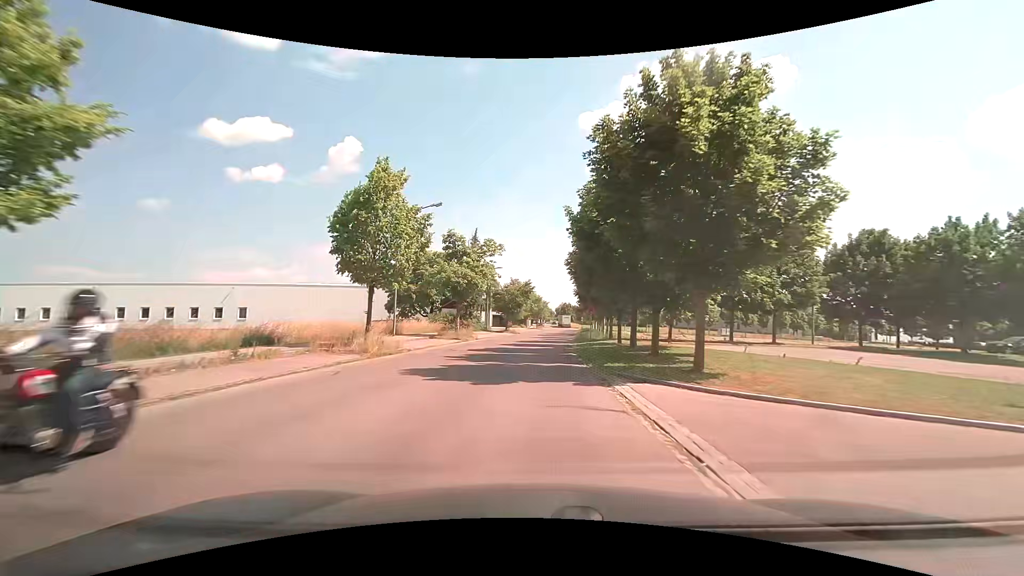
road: unclassified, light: Day
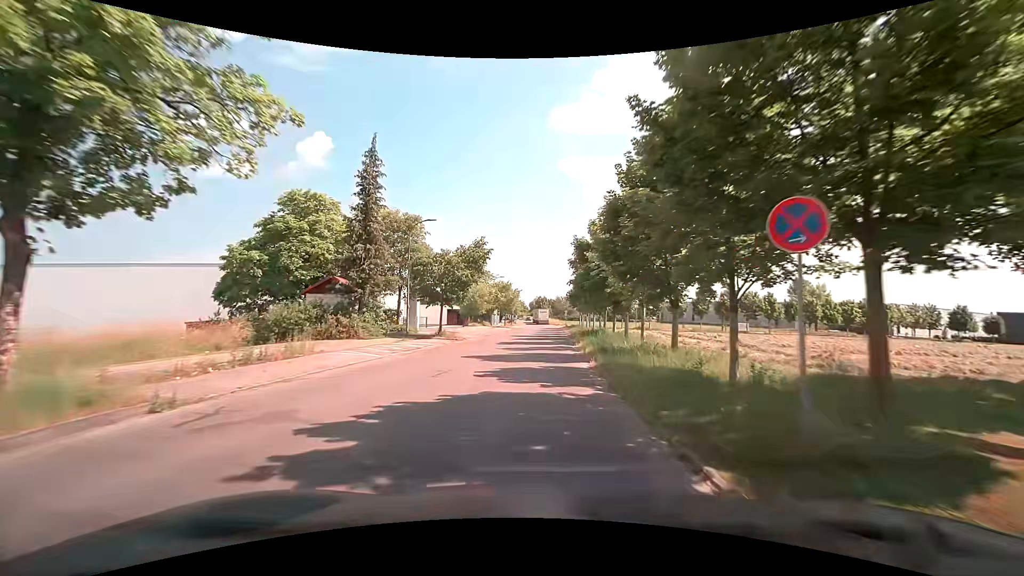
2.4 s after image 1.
(+0.8, +30.4) m; +4°
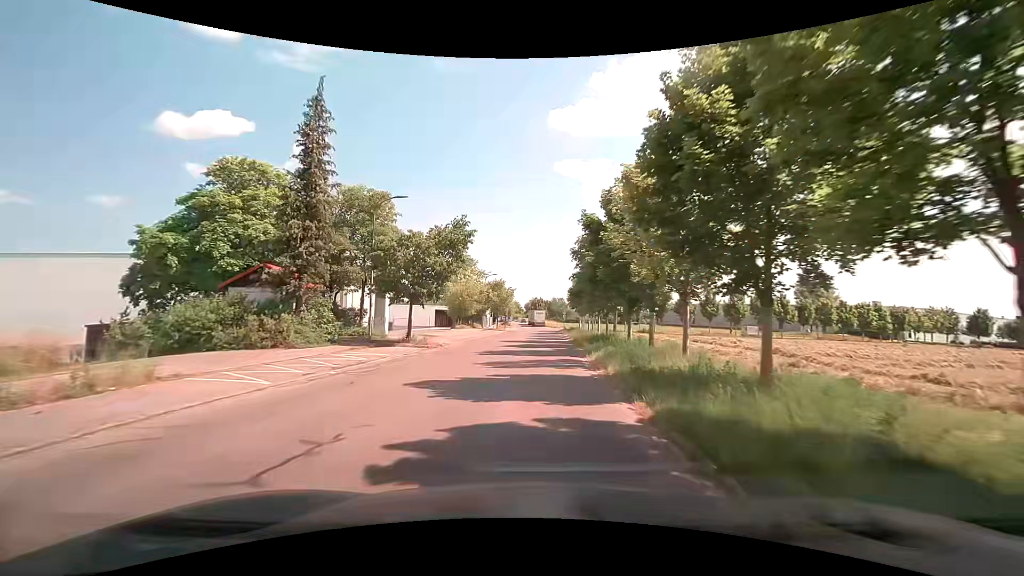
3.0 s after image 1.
(-0.1, +7.4) m; -1°
(0, +10) (0, +20) (0, +30) (+1, +40) (+1, +50) (+1, +60) (+1, +70) (+1, +80) (+5, +89) (+13, +95) m
